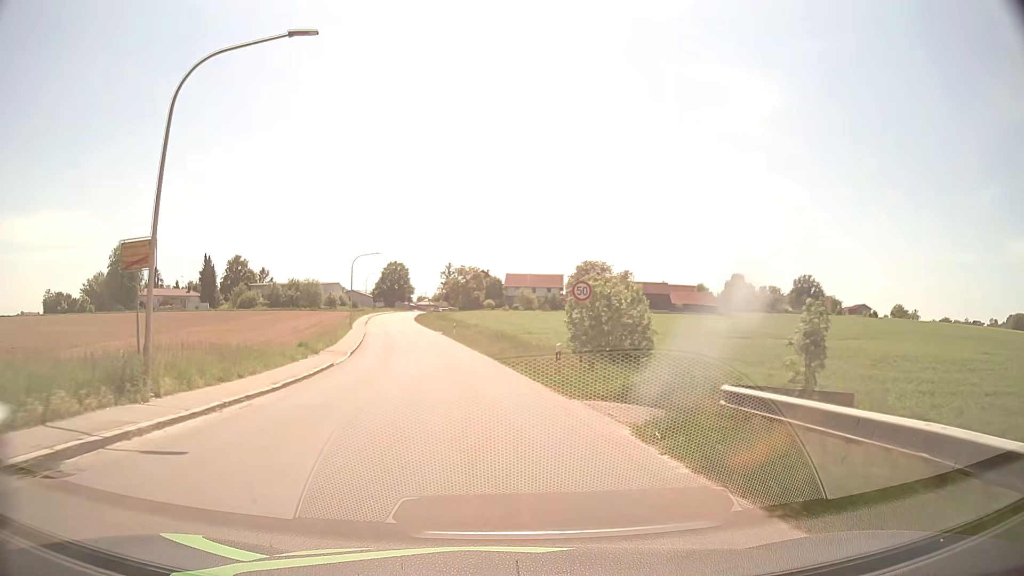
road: tertiary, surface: asphalt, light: Day
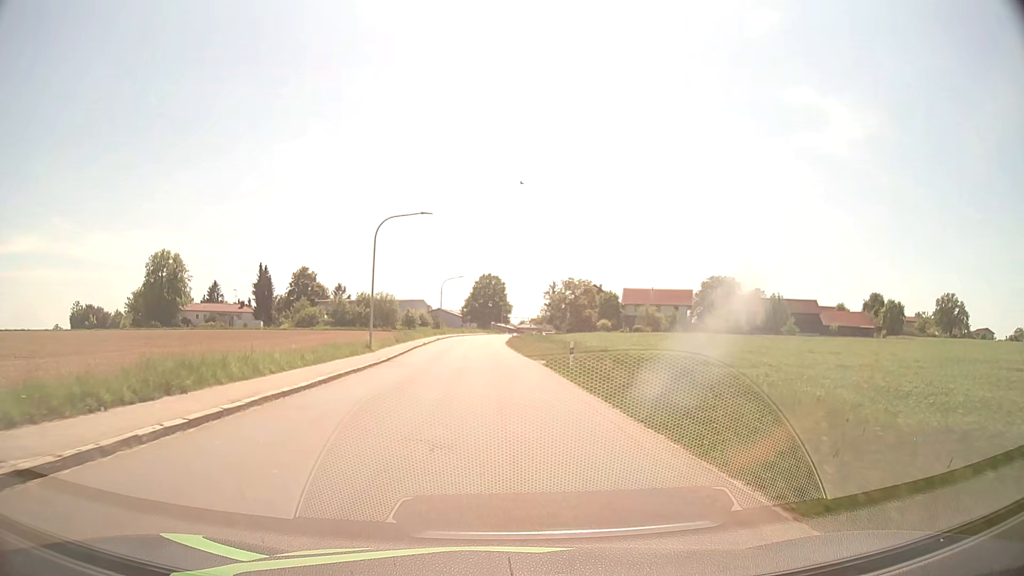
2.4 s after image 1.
(-2.6, +30.2) m; -9°
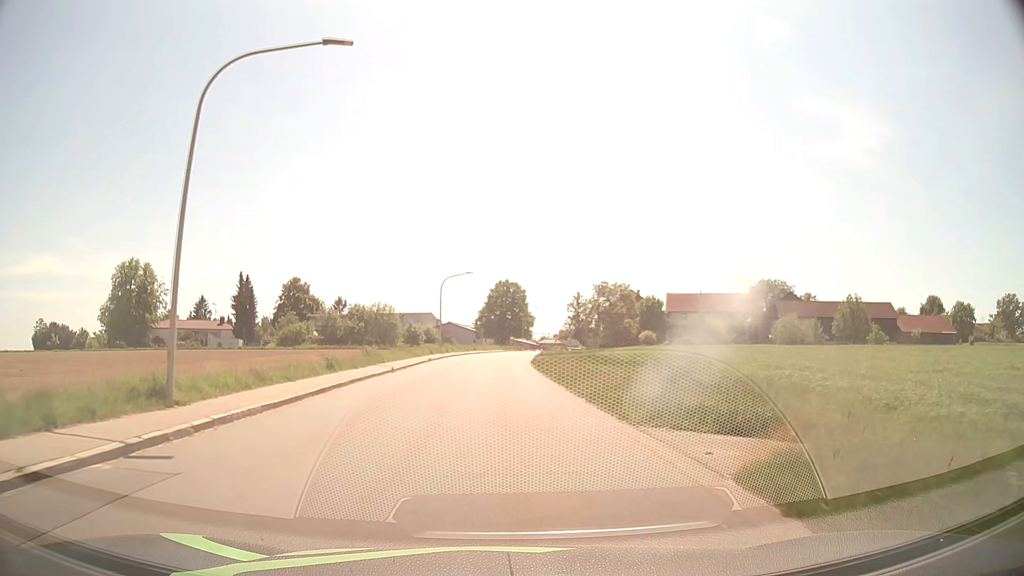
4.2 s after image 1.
(-0.4, +22.5) m; -2°
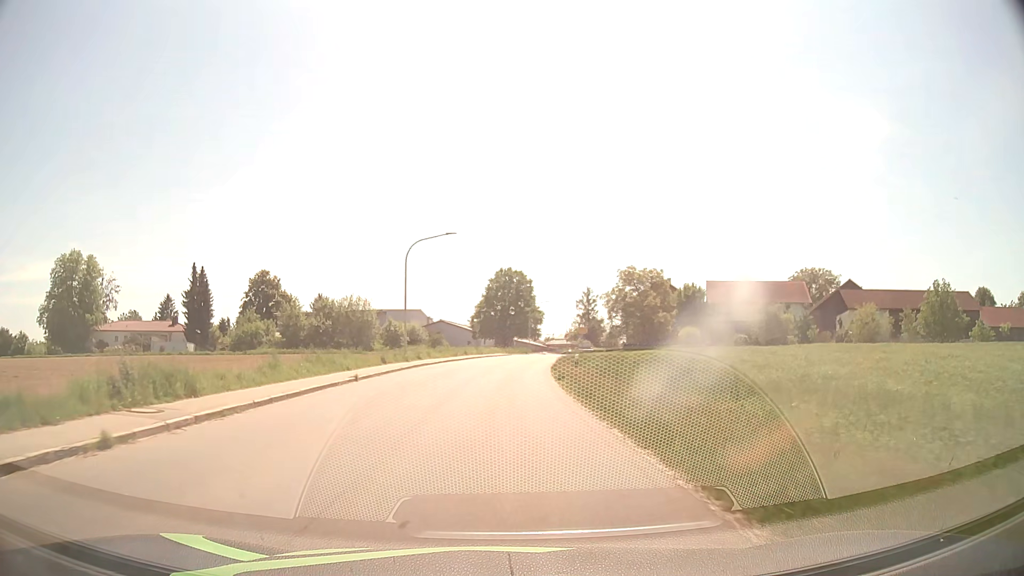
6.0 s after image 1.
(0.0, +22.5) m; 0°
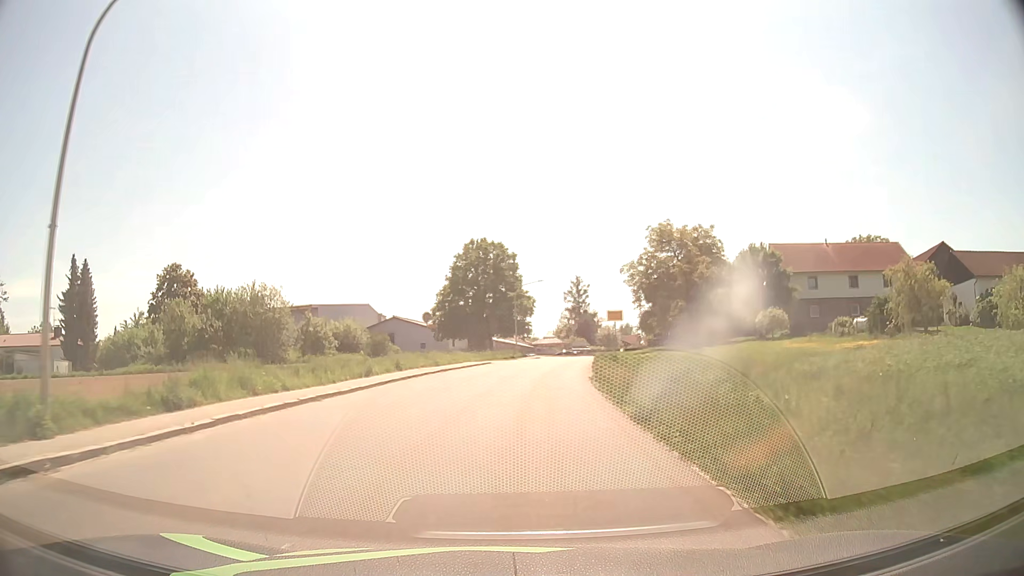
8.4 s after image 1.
(+0.2, +30.4) m; +2°
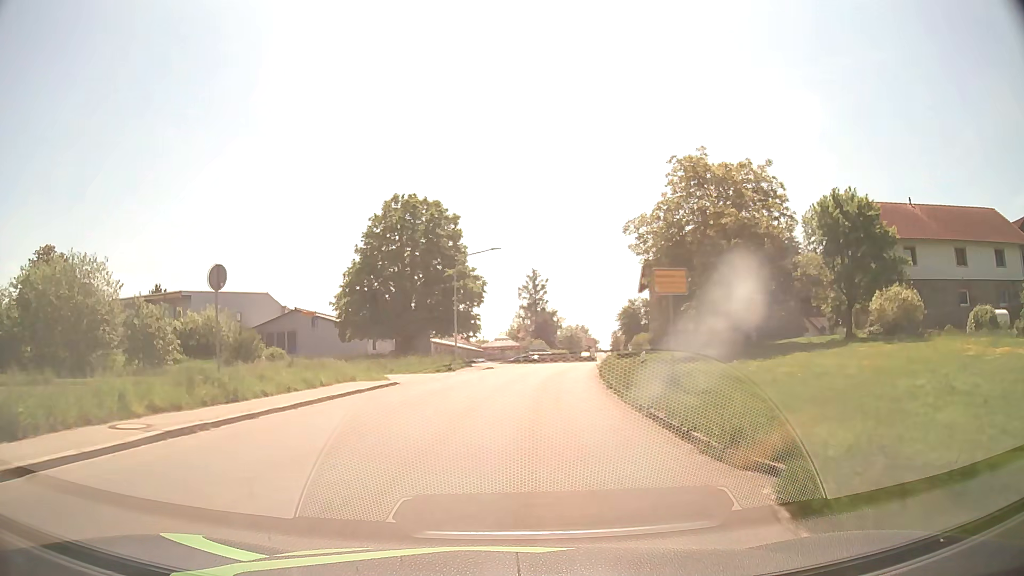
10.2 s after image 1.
(+0.8, +23.1) m; +4°
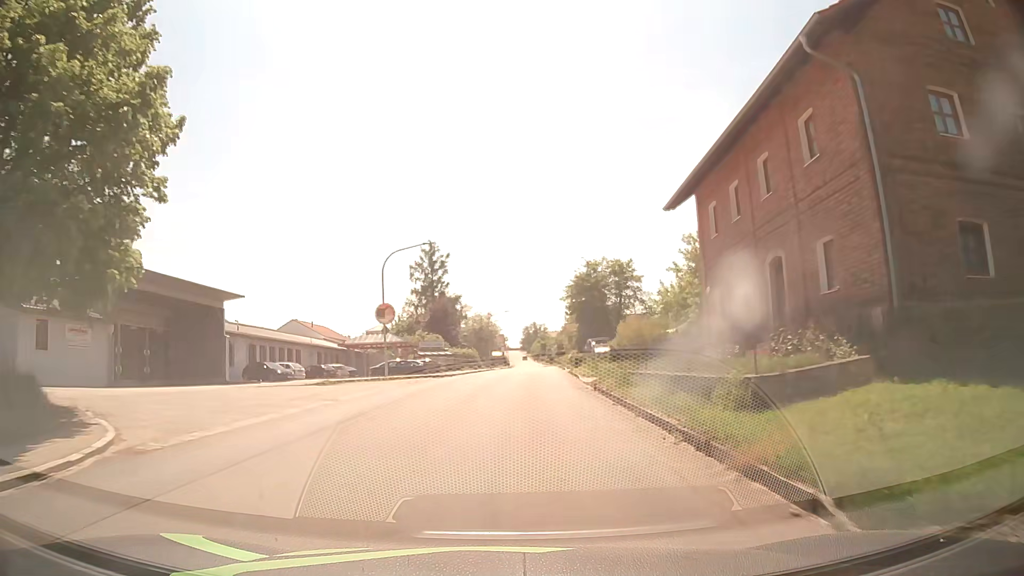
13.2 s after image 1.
(+2.8, +38.7) m; +8°
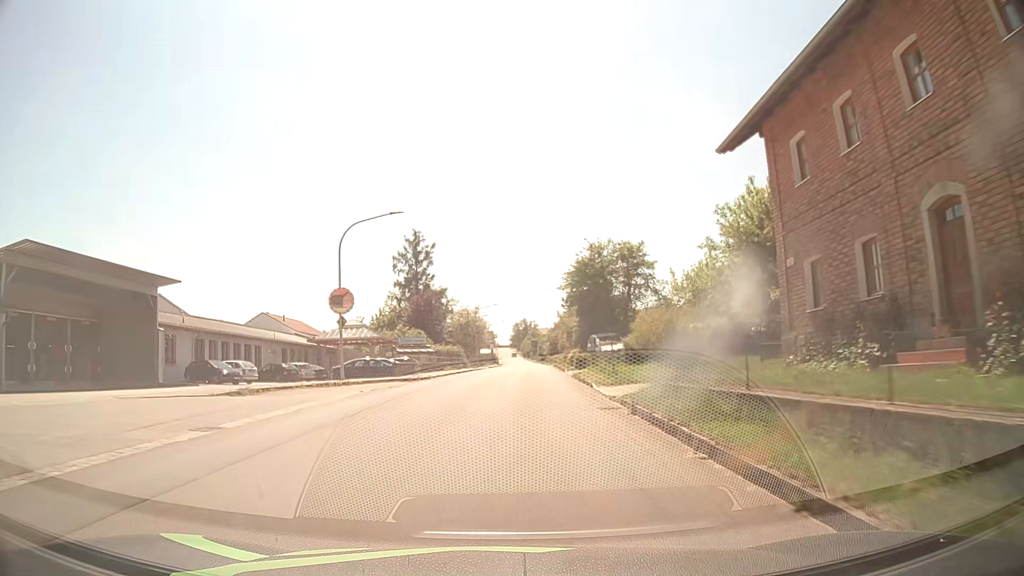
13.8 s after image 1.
(+0.1, +7.8) m; +1°
(0, +10) (0, +20) (+1, +30) (+1, +40) (+1, +50) (+2, +60) (+2, +70) (+3, +80) (+3, +90) (+3, +100) m
